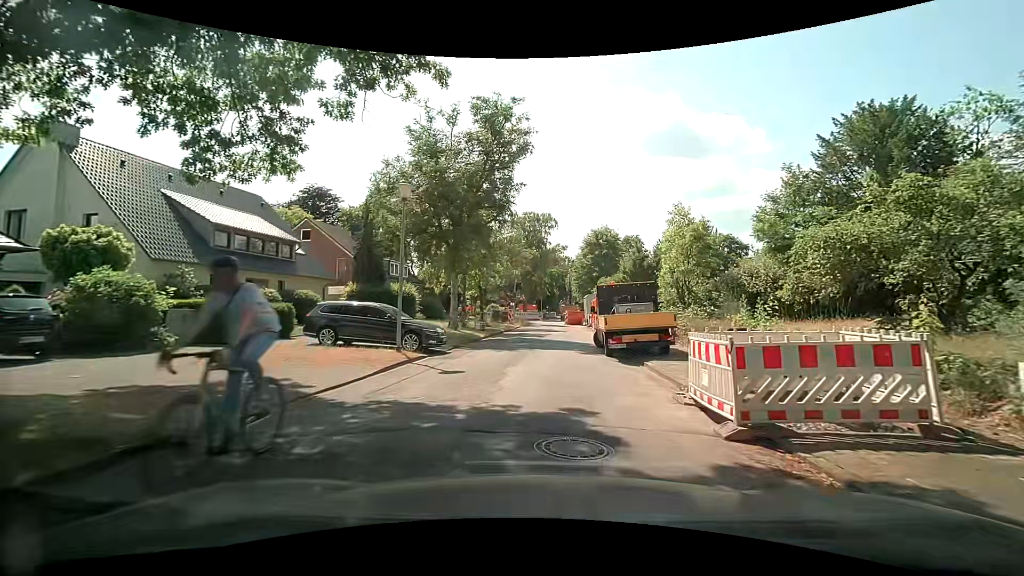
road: residential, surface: asphalt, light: Day
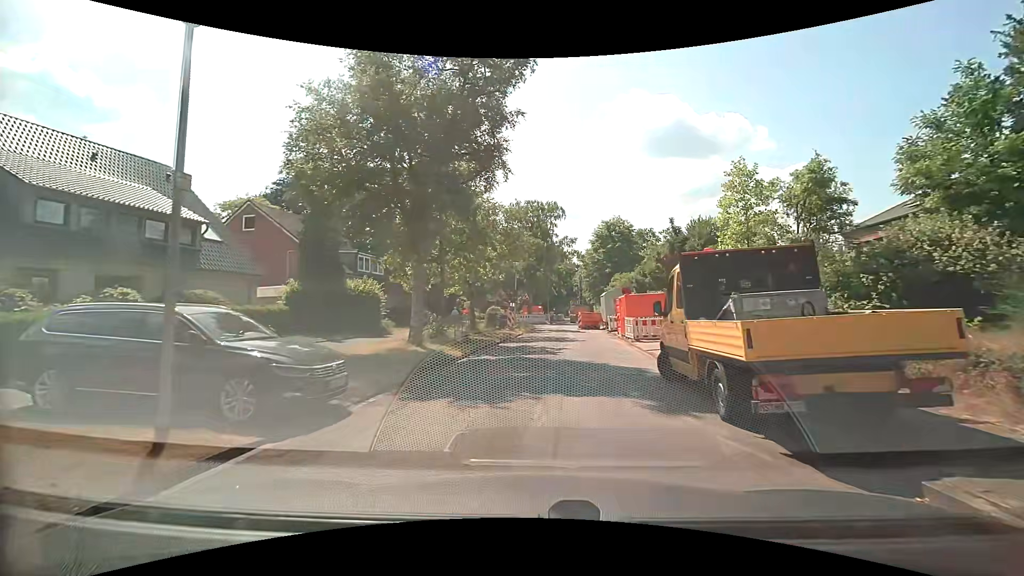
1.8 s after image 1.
(-0.1, +9.6) m; -2°
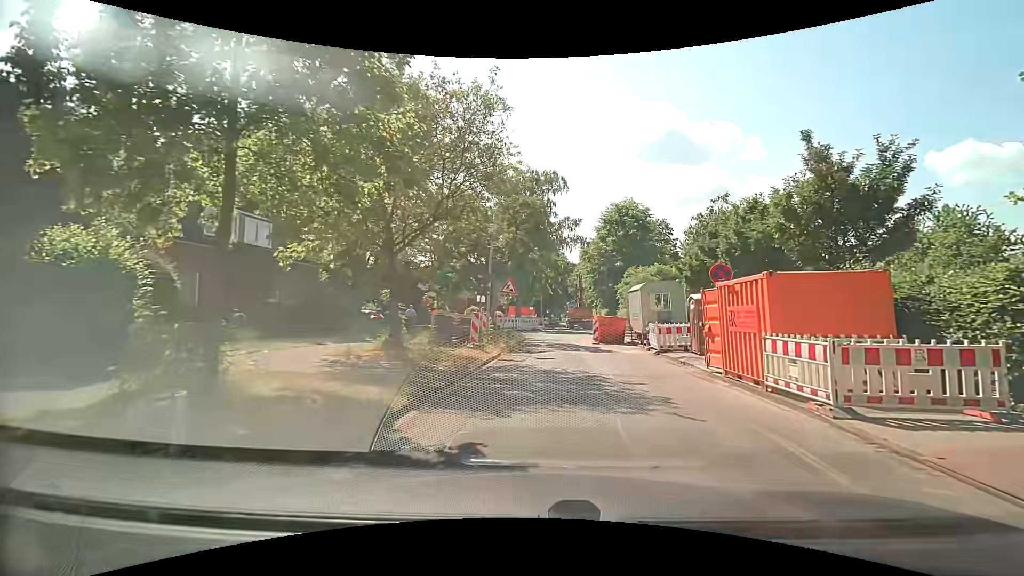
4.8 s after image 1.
(+0.2, +16.3) m; +2°
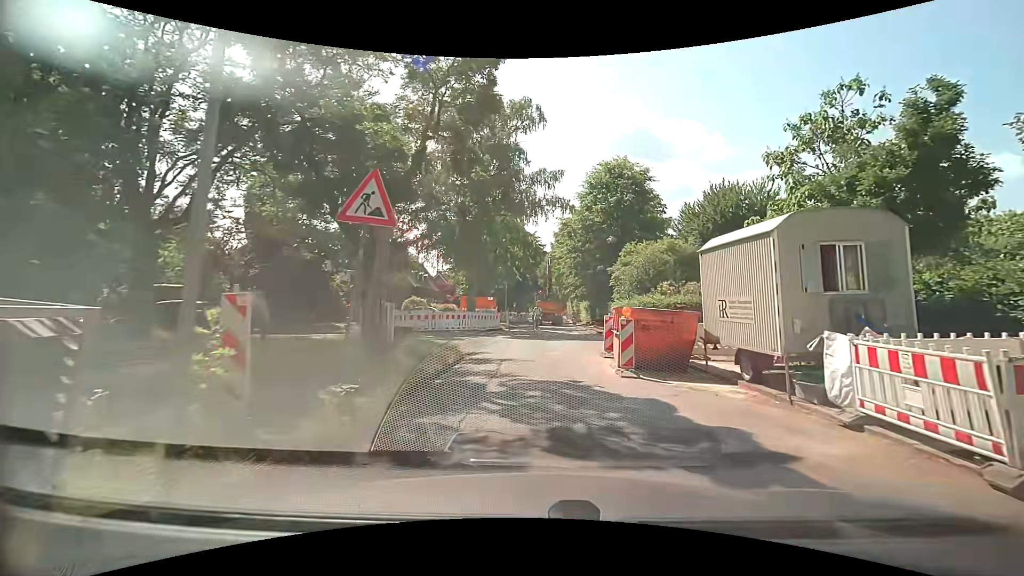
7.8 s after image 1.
(+0.5, +16.2) m; +4°
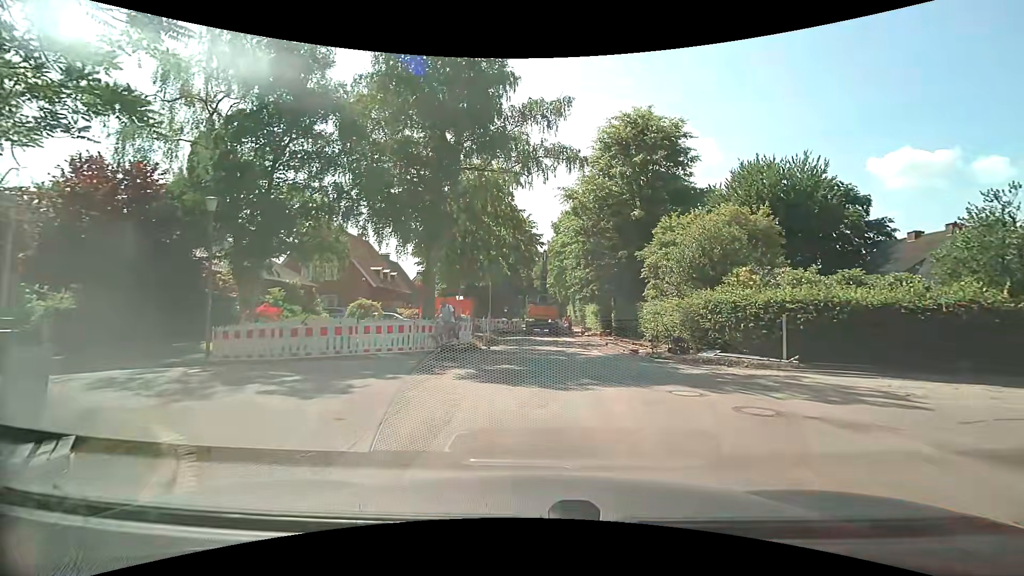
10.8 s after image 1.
(0.0, +12.9) m; -1°
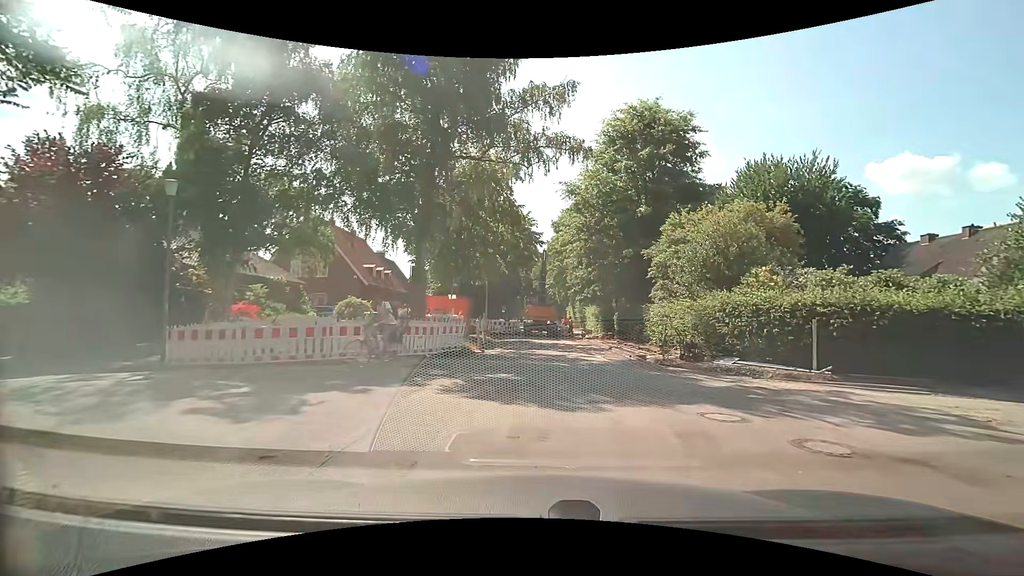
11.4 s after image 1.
(0.0, +1.8) m; +1°
